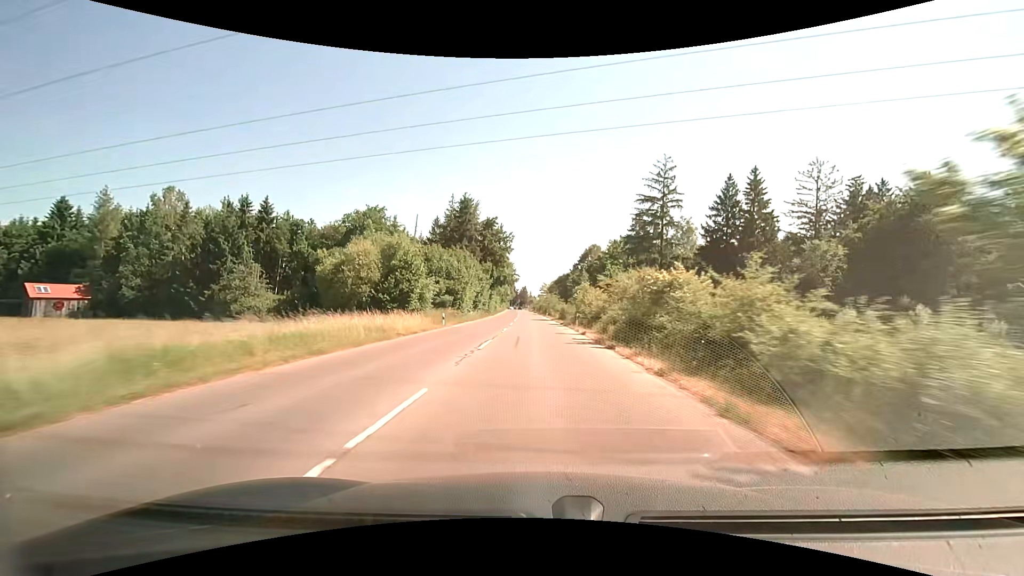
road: tertiary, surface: asphalt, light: Day
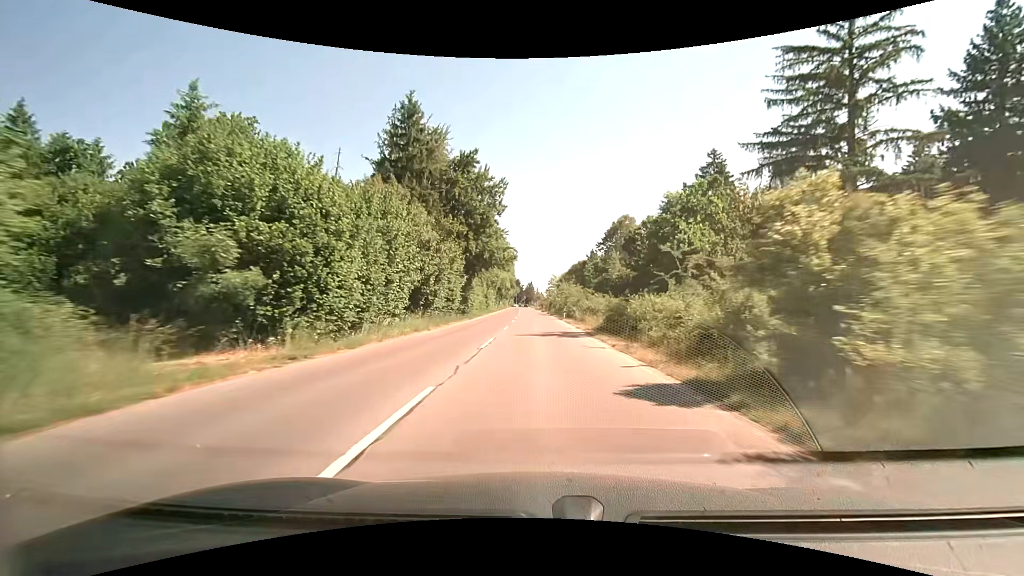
(-0.3, +35.6) m; -1°
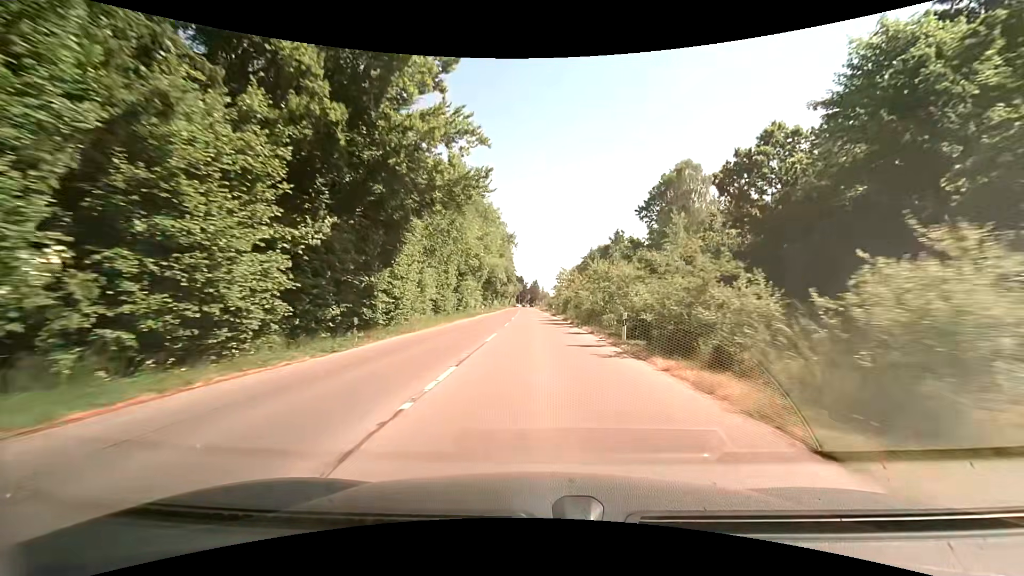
(-0.1, +32.9) m; 0°
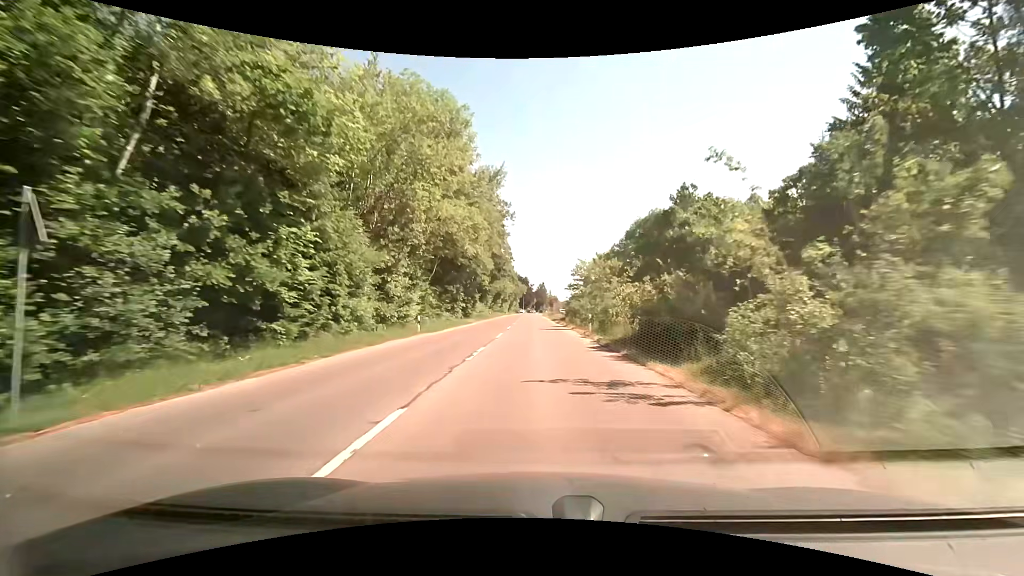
(-0.4, +39.8) m; -1°
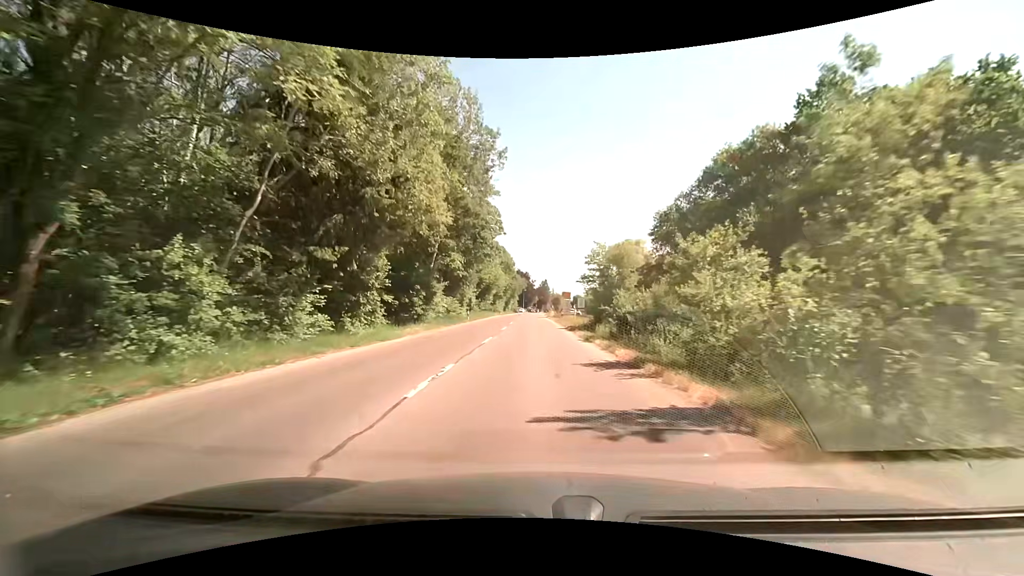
(+0.1, +26.7) m; 0°
(0, +10) (0, +20) (0, +30) (0, +40) (0, +50) (0, +60) (0, +70) (0, +80) (0, +90) (0, +100) m
